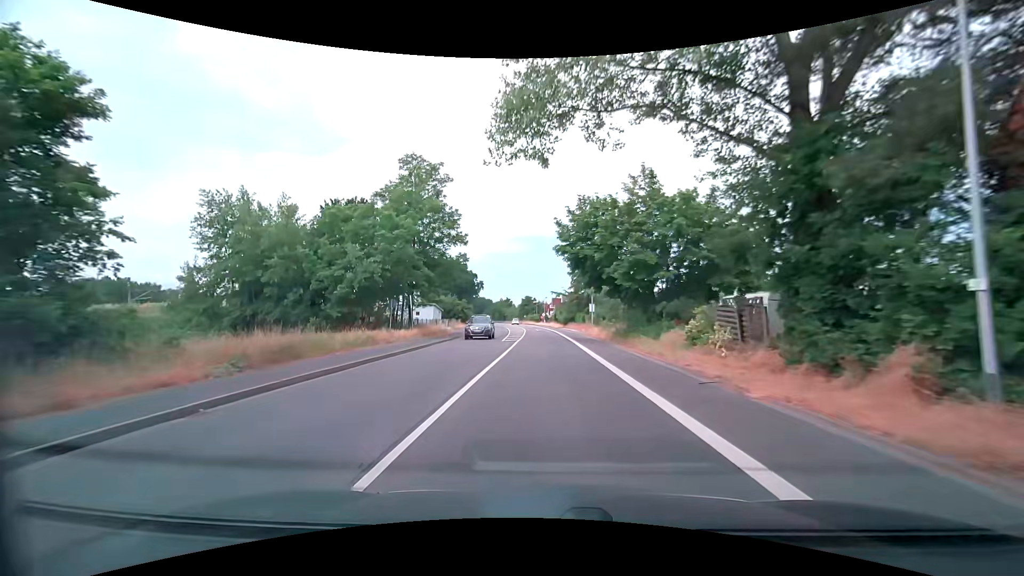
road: secondary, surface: asphalt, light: Day
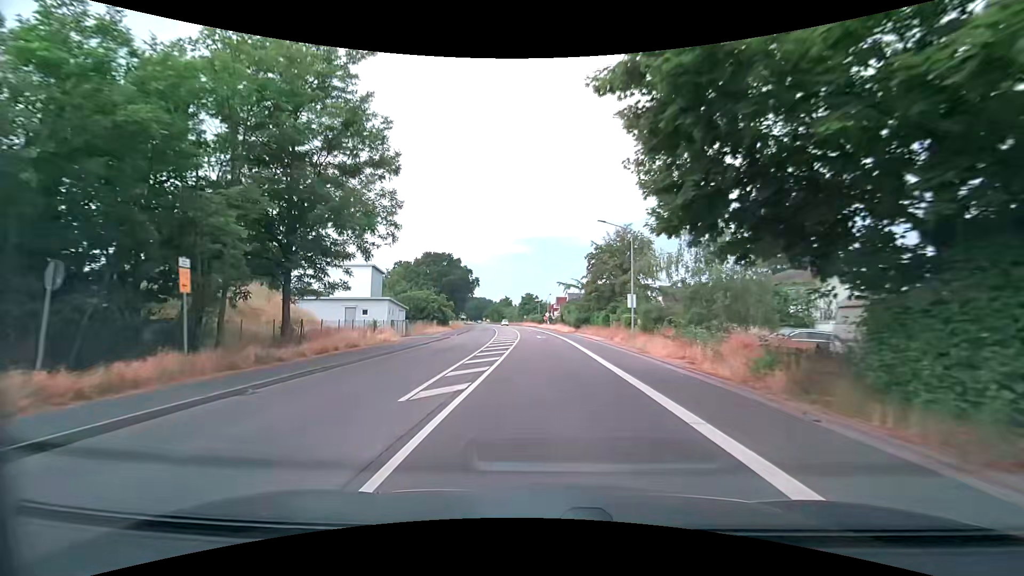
(+0.2, +22.9) m; 0°
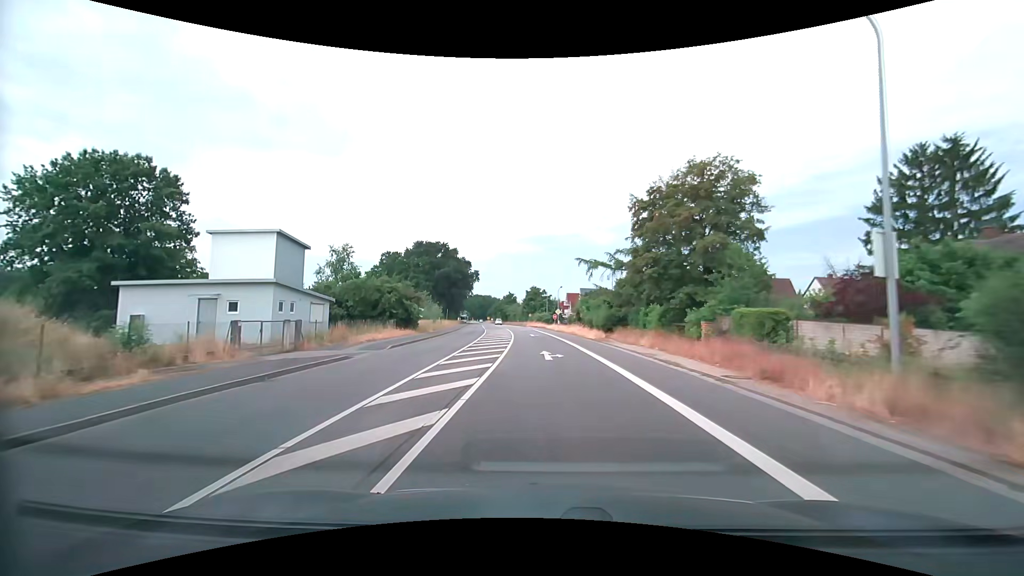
(-0.1, +22.8) m; -1°
